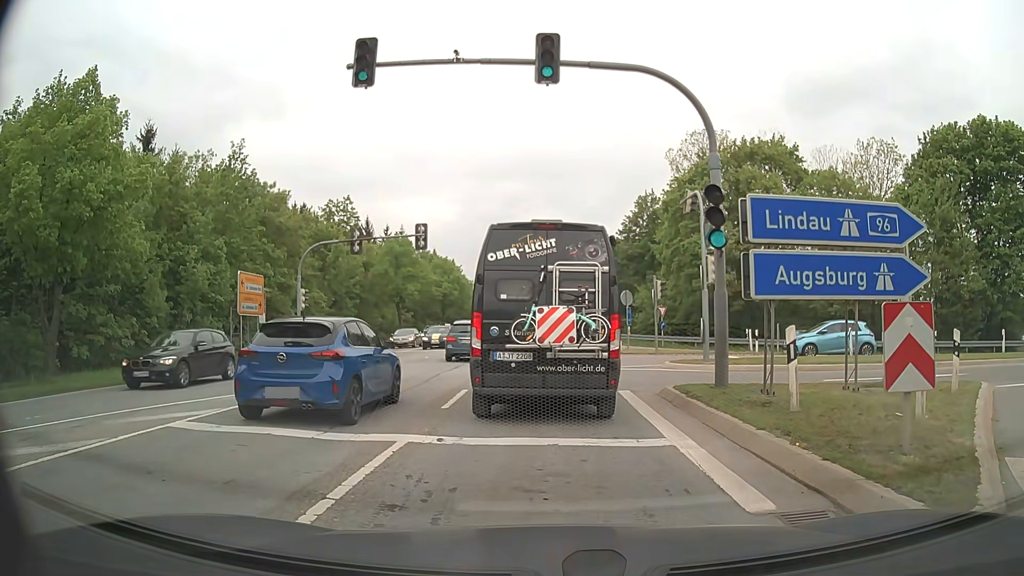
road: secondary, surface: asphalt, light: Day
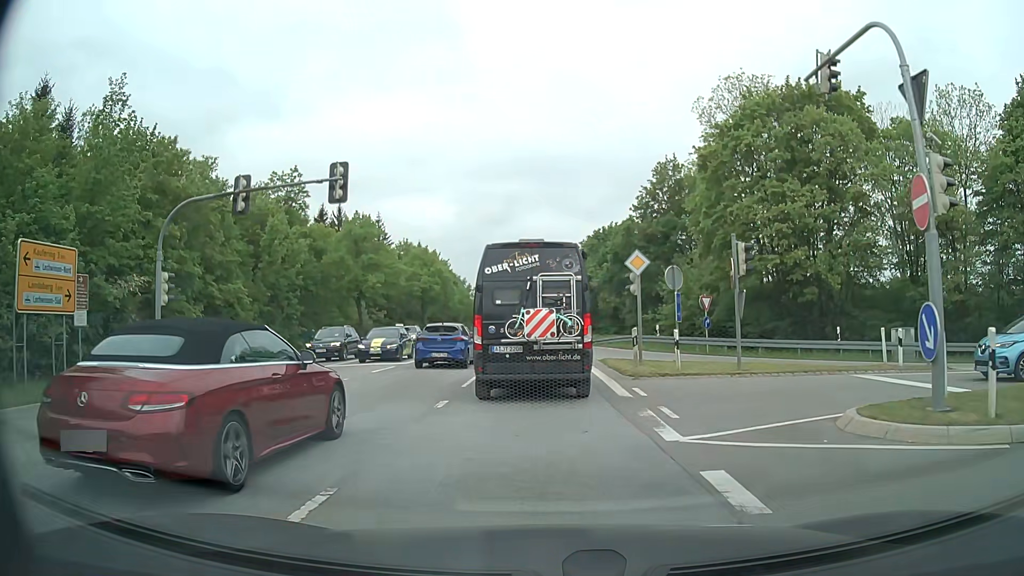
(0.0, +14.4) m; -1°
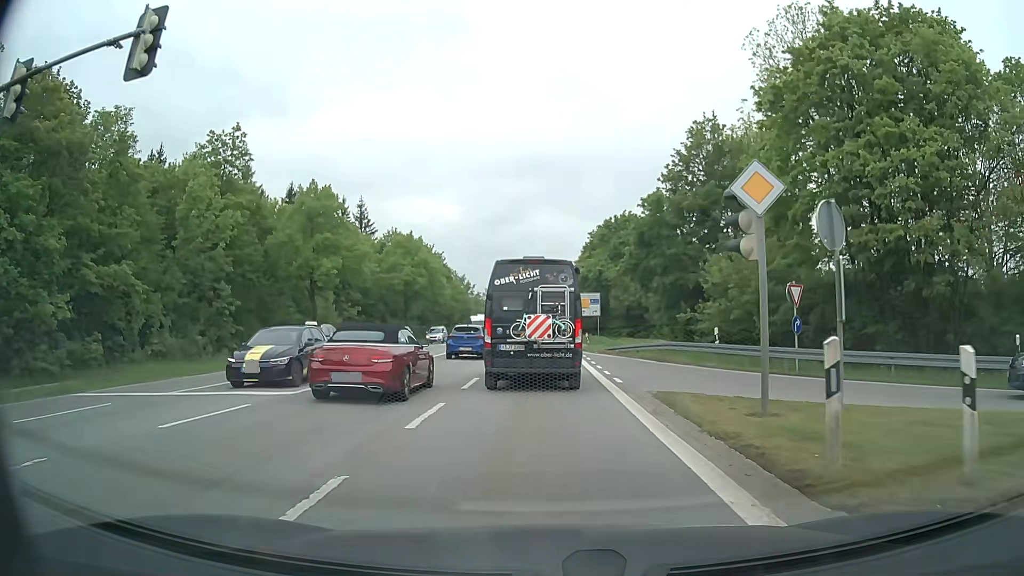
(+0.1, +12.3) m; 0°
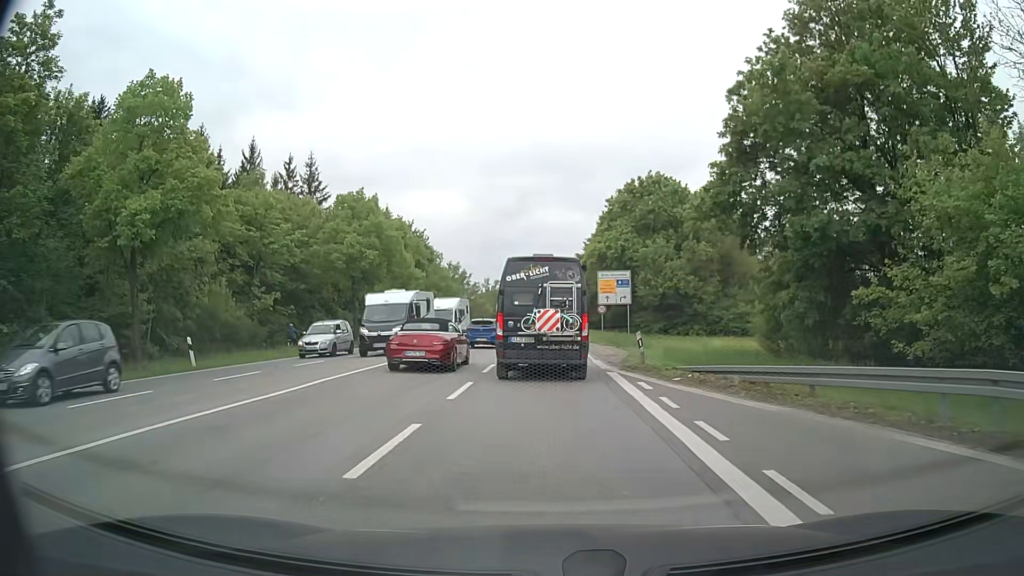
(0.0, +21.4) m; 0°
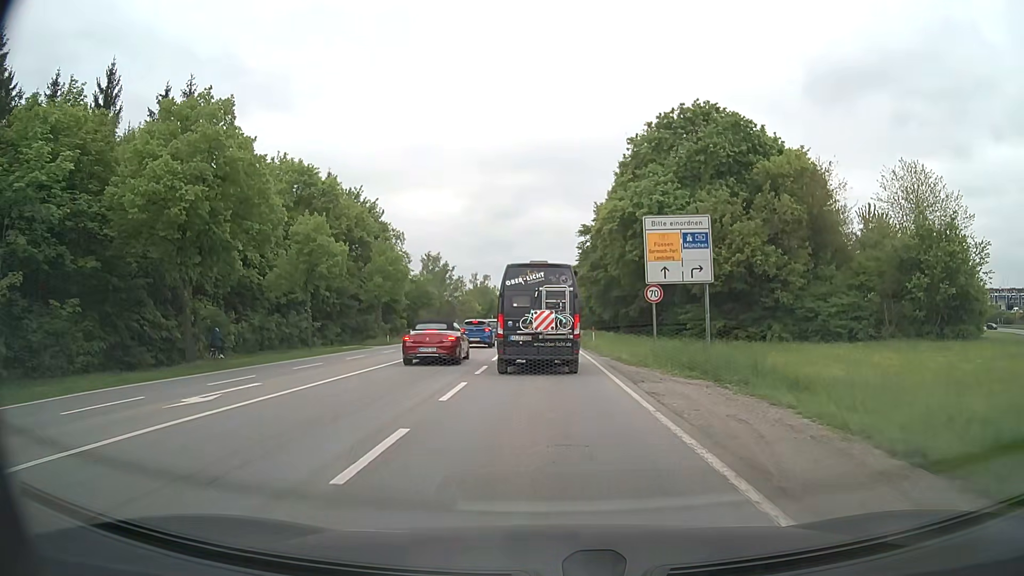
(0.0, +24.4) m; 0°
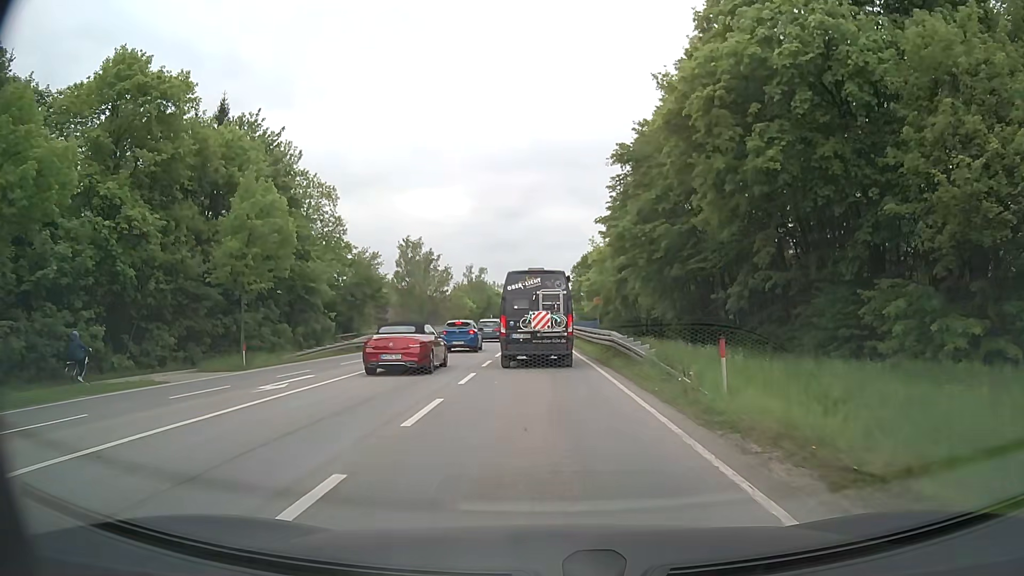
(-0.1, +26.8) m; 0°
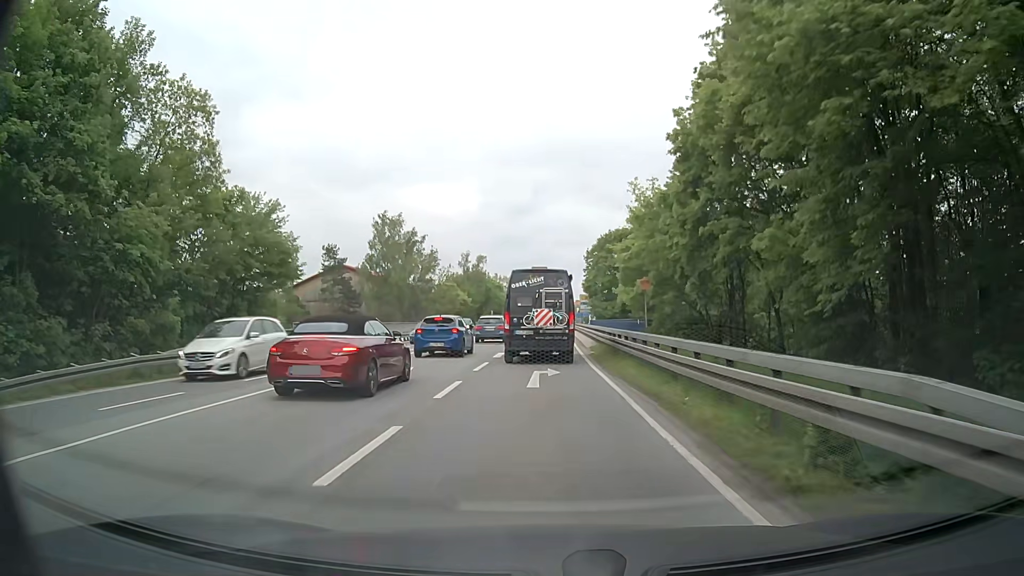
(-0.1, +21.5) m; -1°
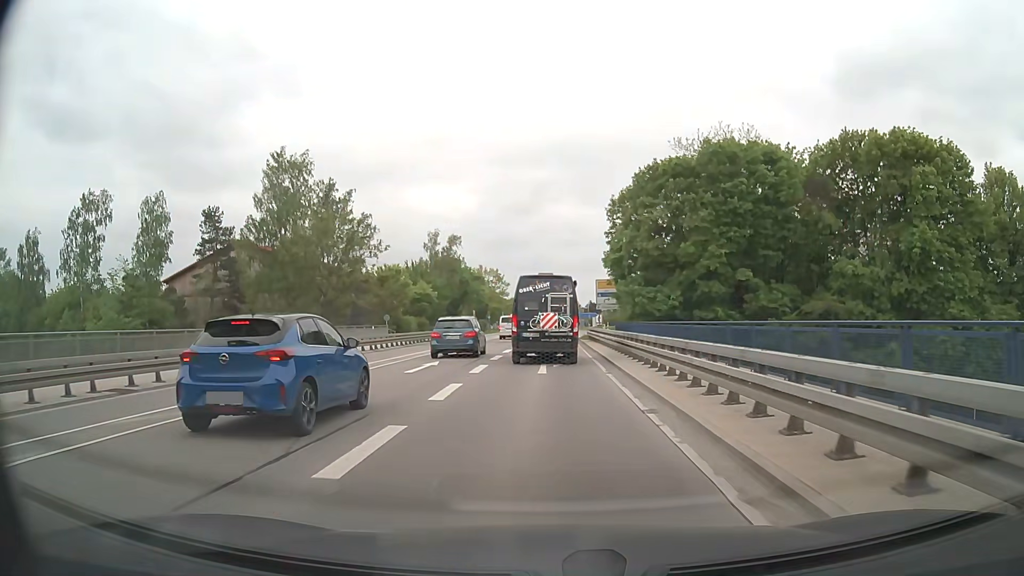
(+0.1, +35.6) m; 0°
(0, +10) (0, +20) (0, +30) (0, +40) (+1, +50) (+1, +60) (+2, +70) (+3, +80) (+4, +90) (+5, +100) m
